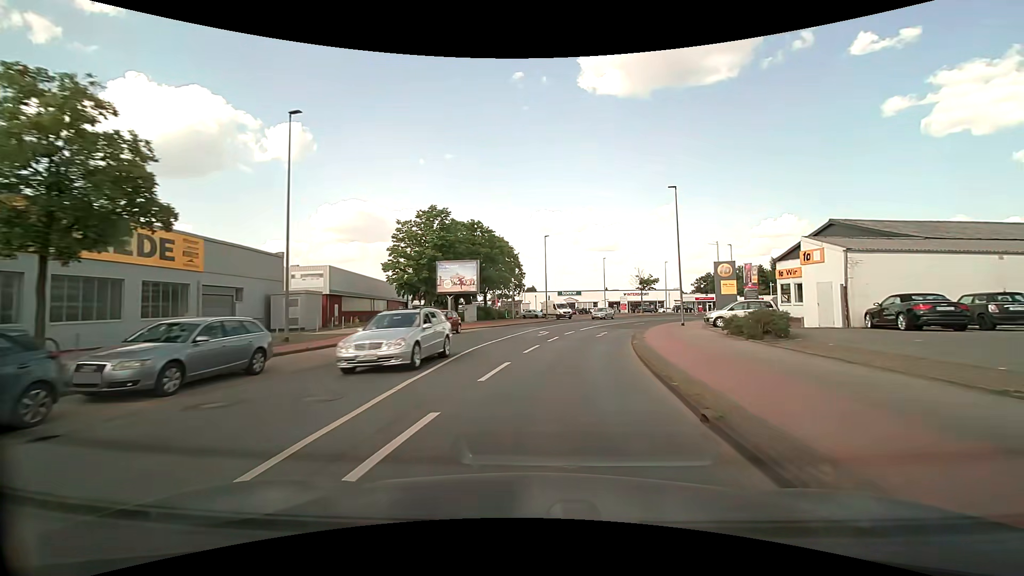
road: tertiary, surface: asphalt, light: Day
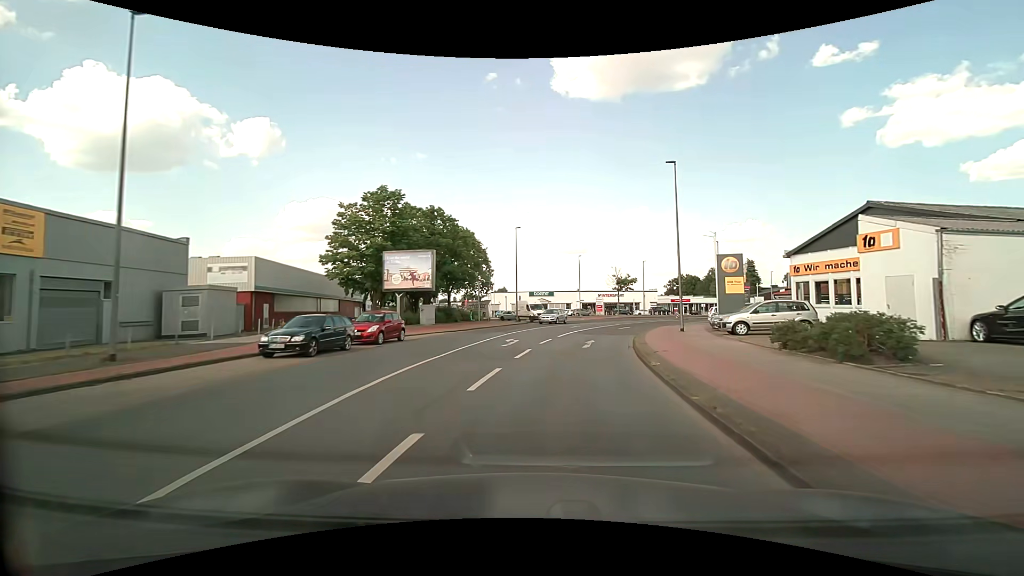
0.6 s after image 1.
(+0.2, +7.3) m; +4°
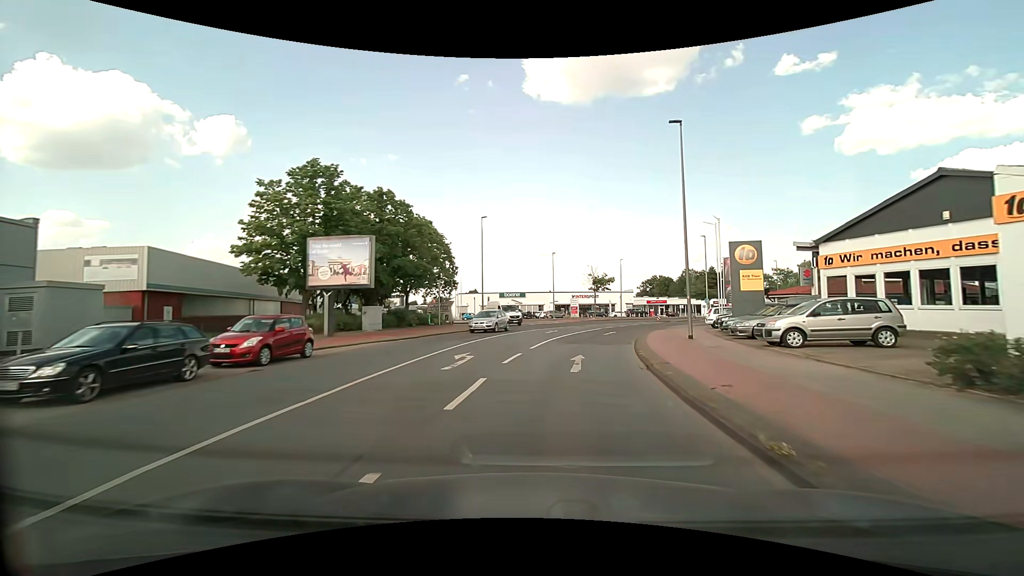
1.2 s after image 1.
(+0.2, +7.2) m; +3°
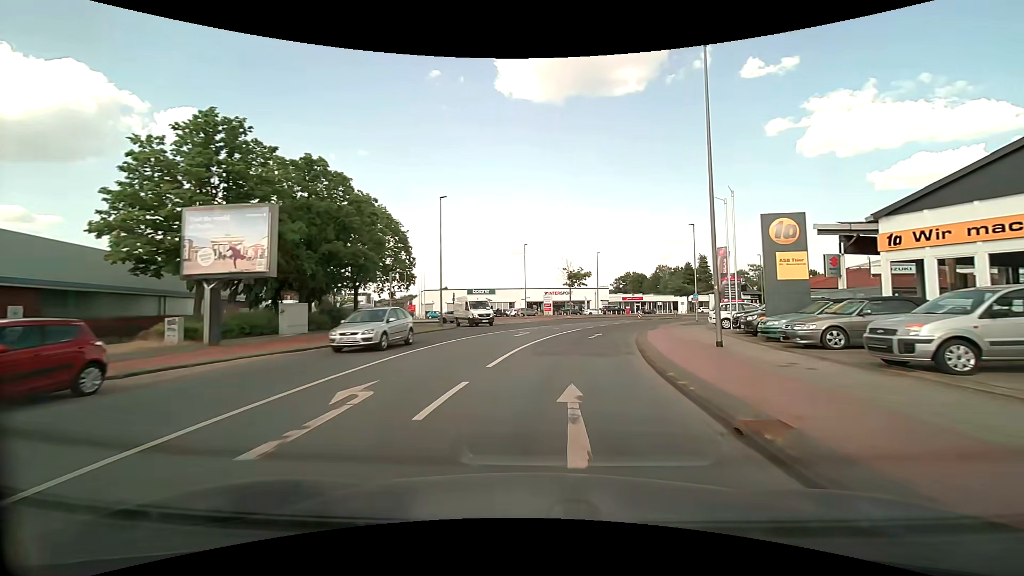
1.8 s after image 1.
(+0.2, +7.2) m; +3°
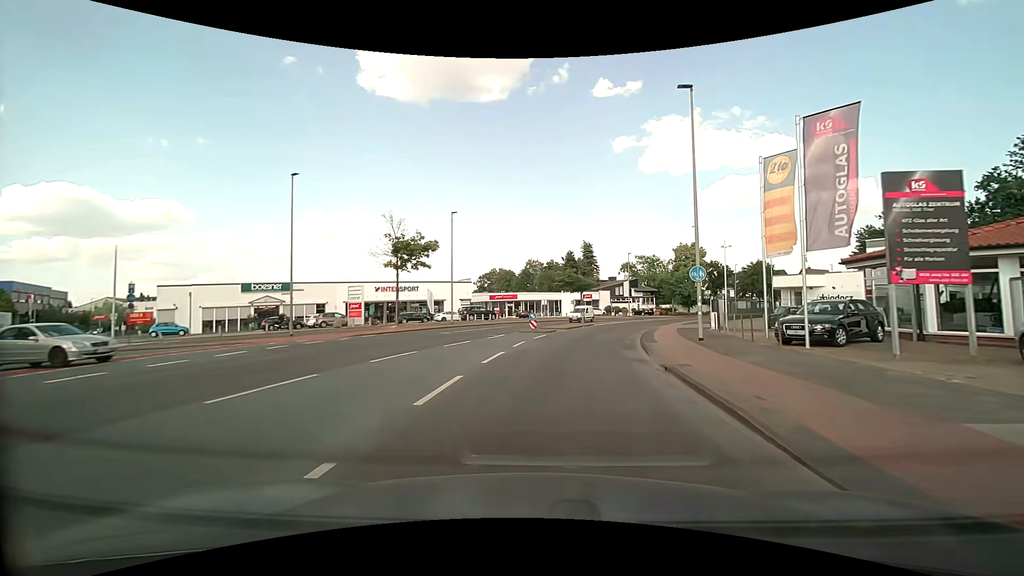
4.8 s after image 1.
(+5.1, +35.4) m; +16°
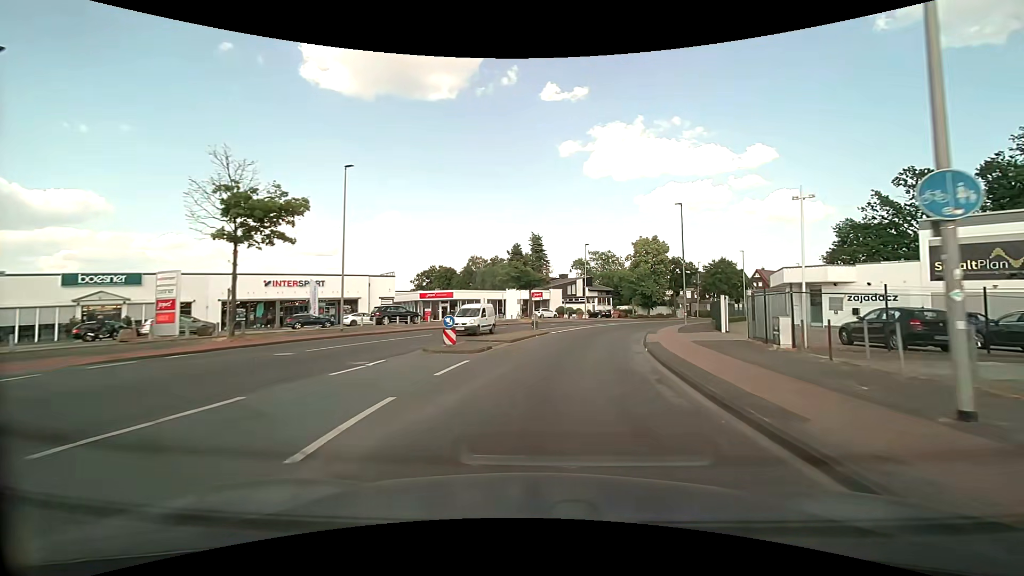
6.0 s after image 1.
(+0.7, +14.2) m; +6°
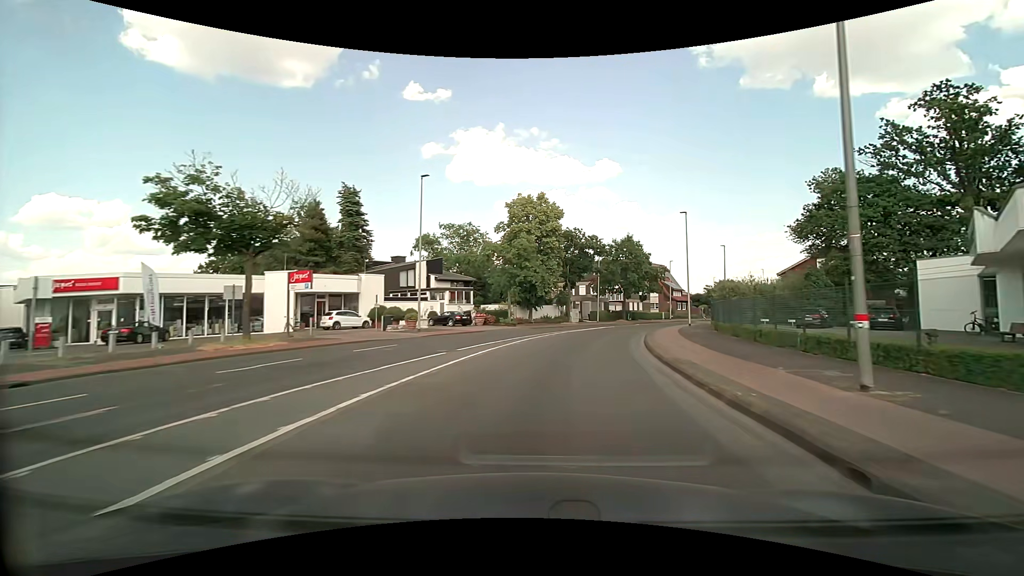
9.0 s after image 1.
(+4.8, +35.4) m; +16°
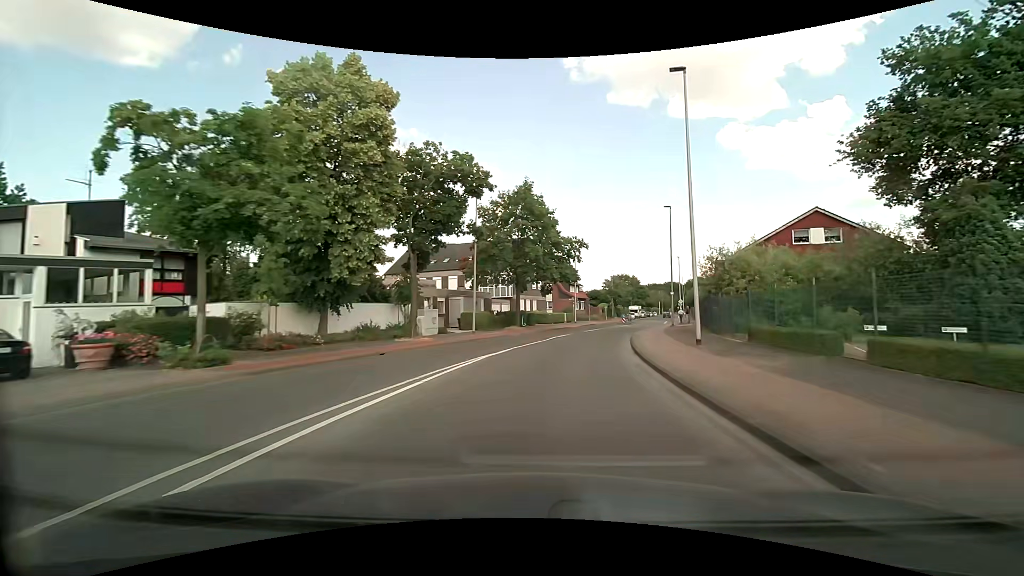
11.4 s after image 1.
(+3.5, +28.9) m; +14°
(0, +10) (+2, +20) (+4, +30) (+6, +39) (+9, +49) (+12, +58) (+15, +68) (+18, +78) (+20, +87) (+23, +97) m
